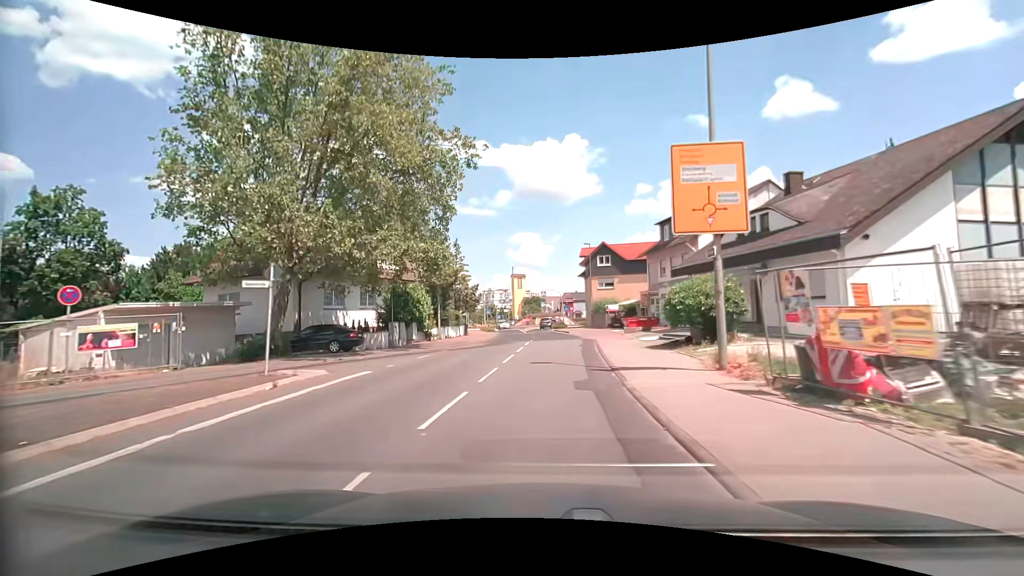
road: secondary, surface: asphalt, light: Day
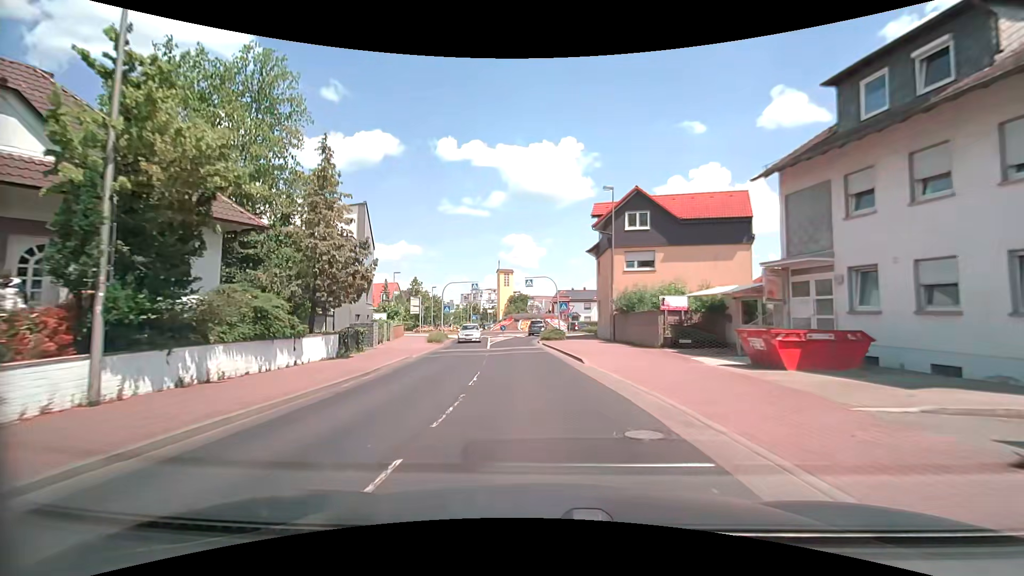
(+0.6, +27.3) m; +1°
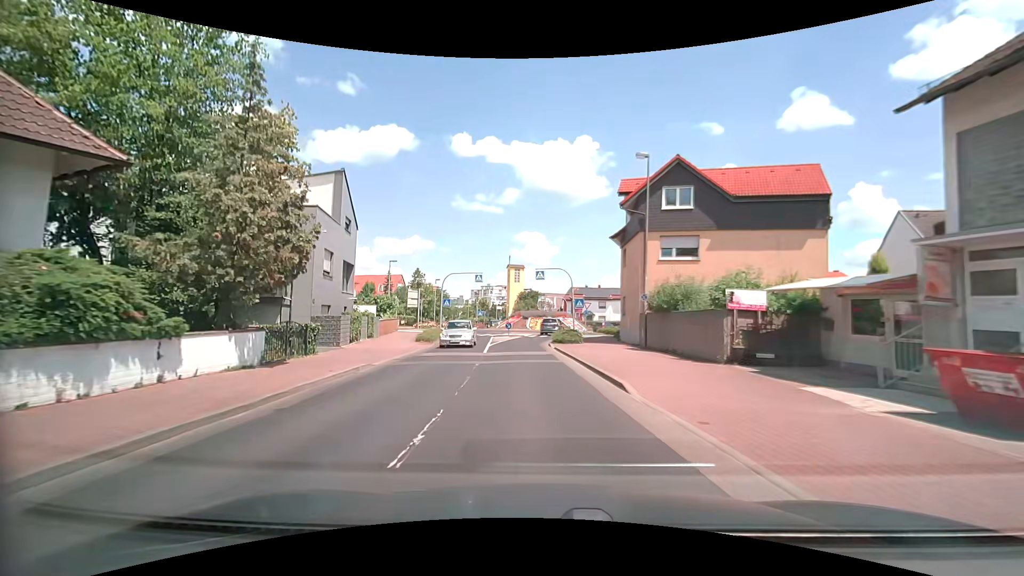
(-0.1, +6.5) m; -1°
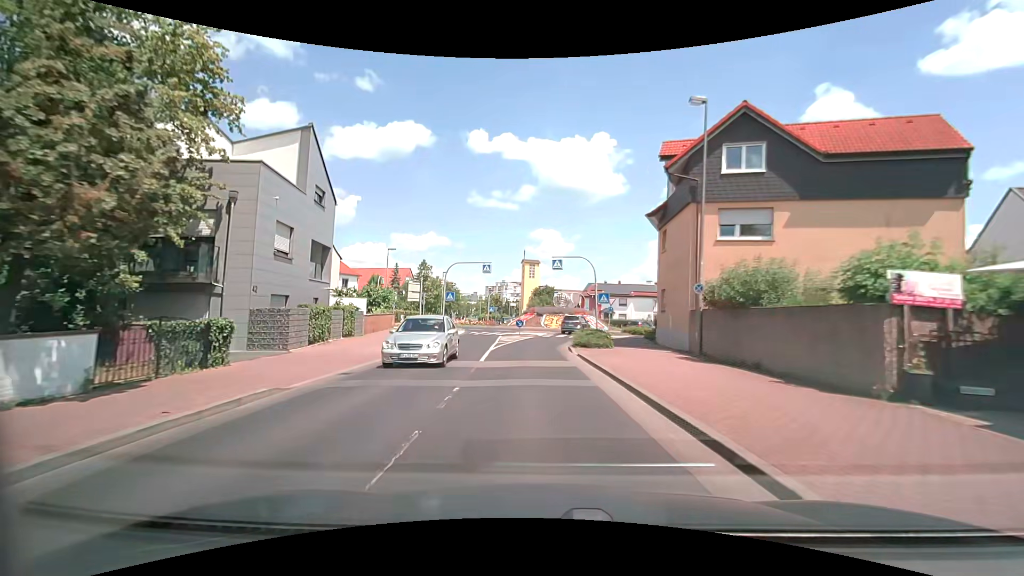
(-0.1, +6.3) m; -2°
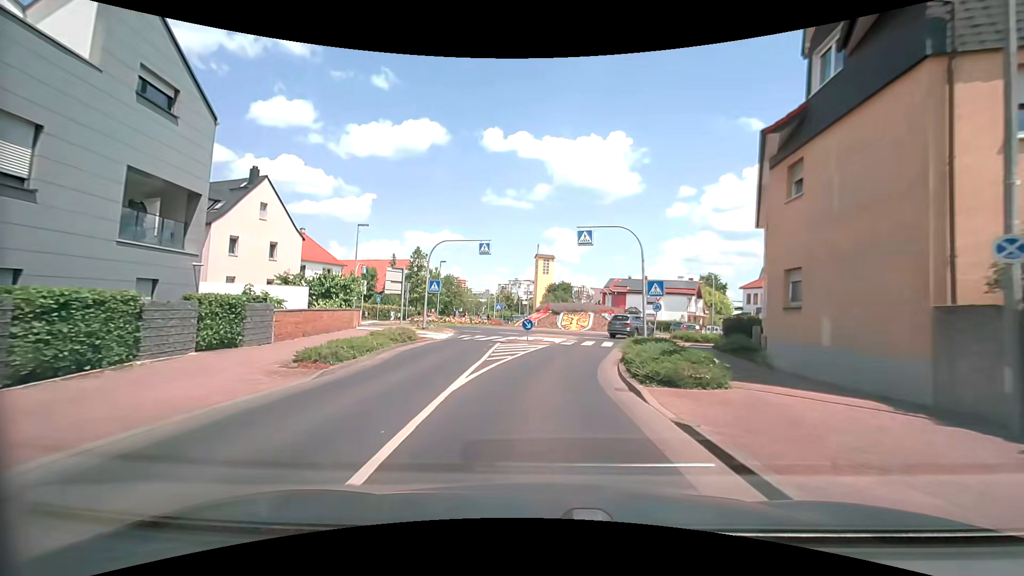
(-0.3, +11.7) m; -2°
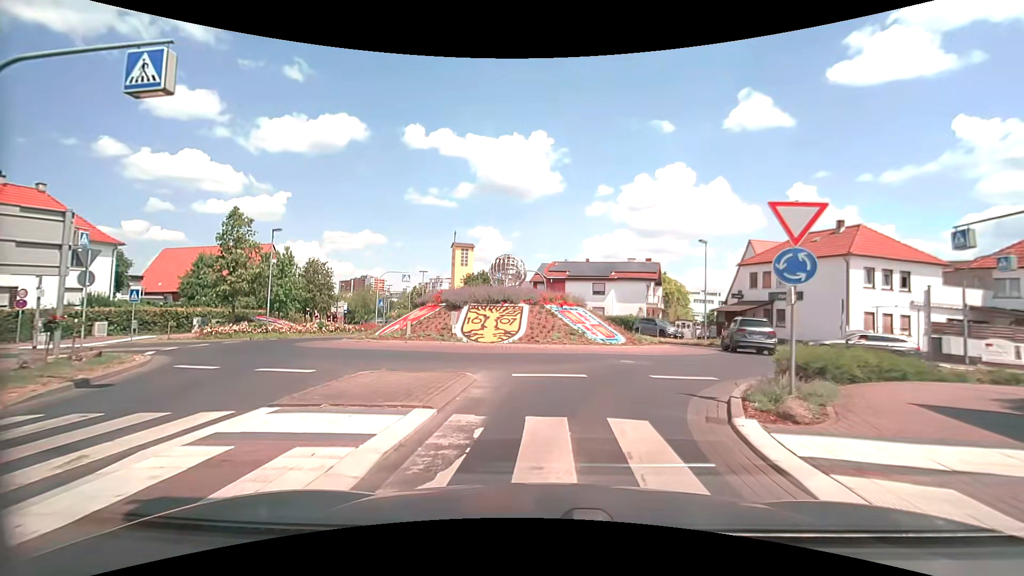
(+1.4, +22.5) m; +7°
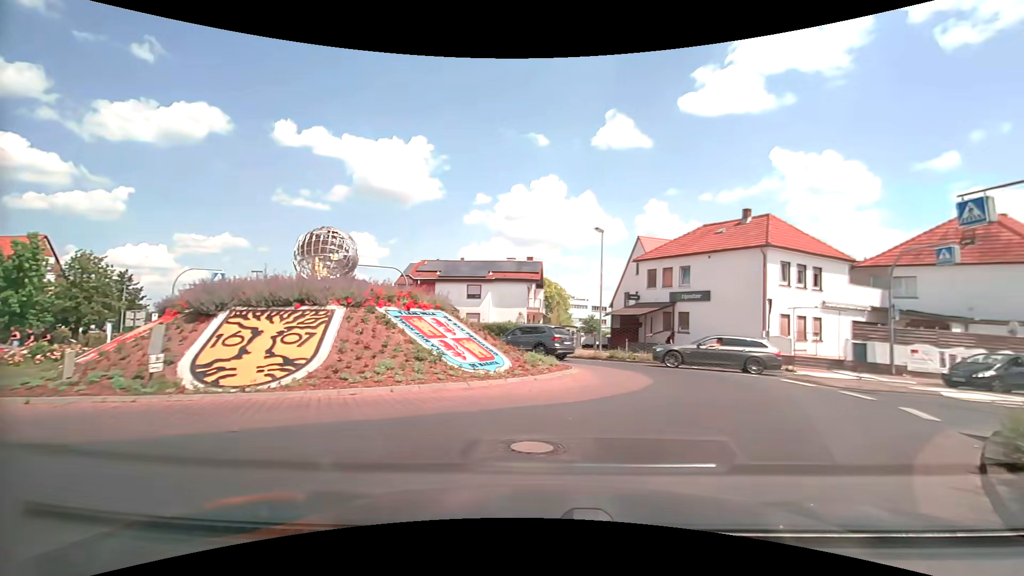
(+0.8, +9.0) m; +14°
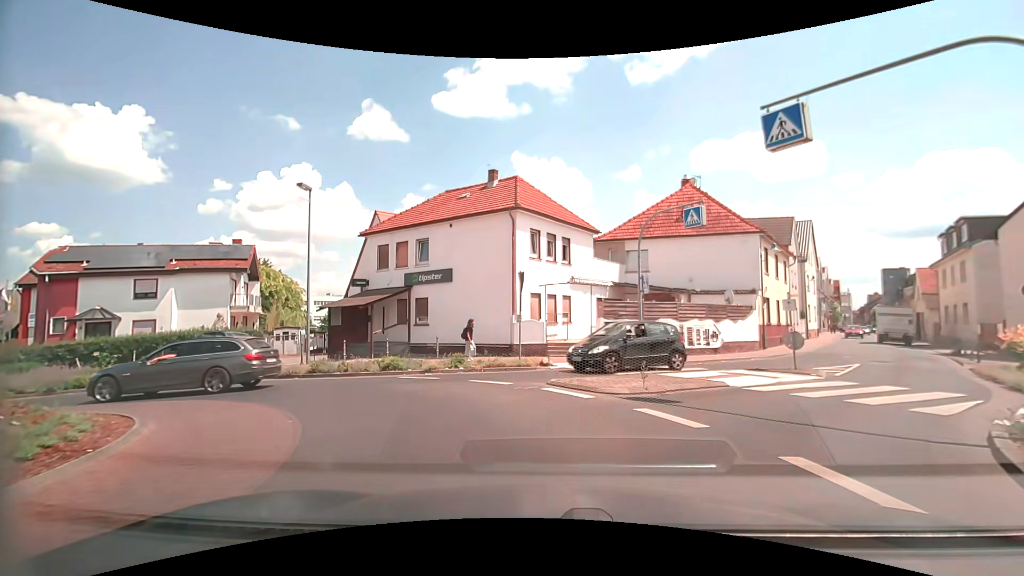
(+2.2, +8.0) m; +28°
(-2, +10) (-9, +16) (-19, +16) (-28, +18) (-37, +23) (-46, +27) (-56, +31) (-65, +35) (-74, +39) (-83, +44) m
